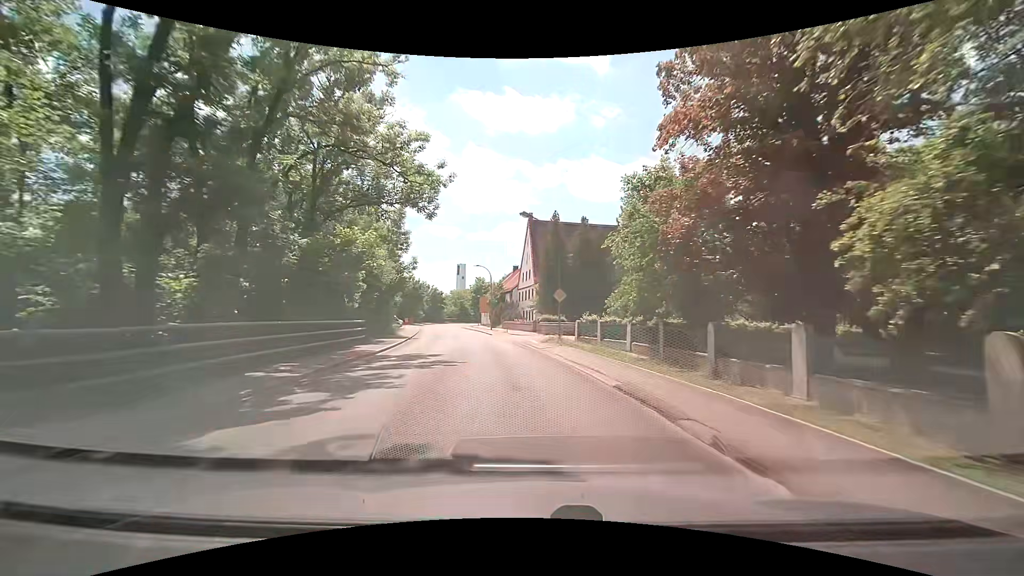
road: secondary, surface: asphalt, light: Day
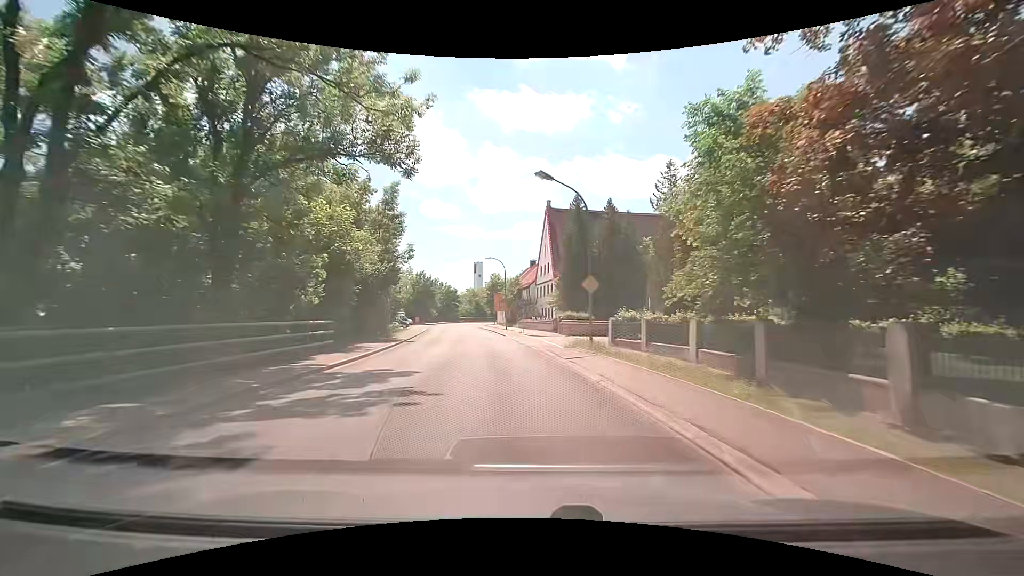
(0.0, +7.2) m; -1°
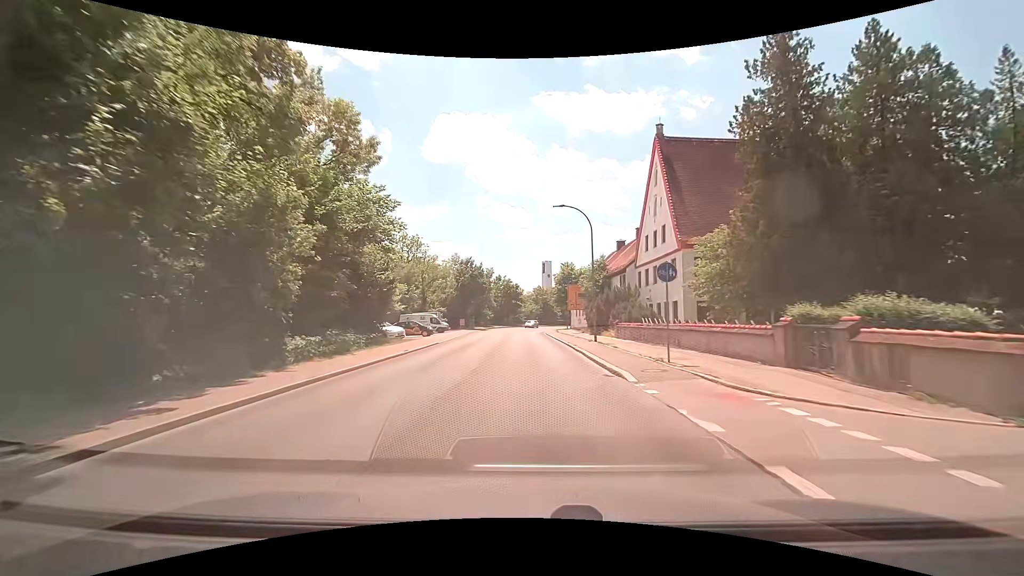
(-2.6, +28.2) m; -8°
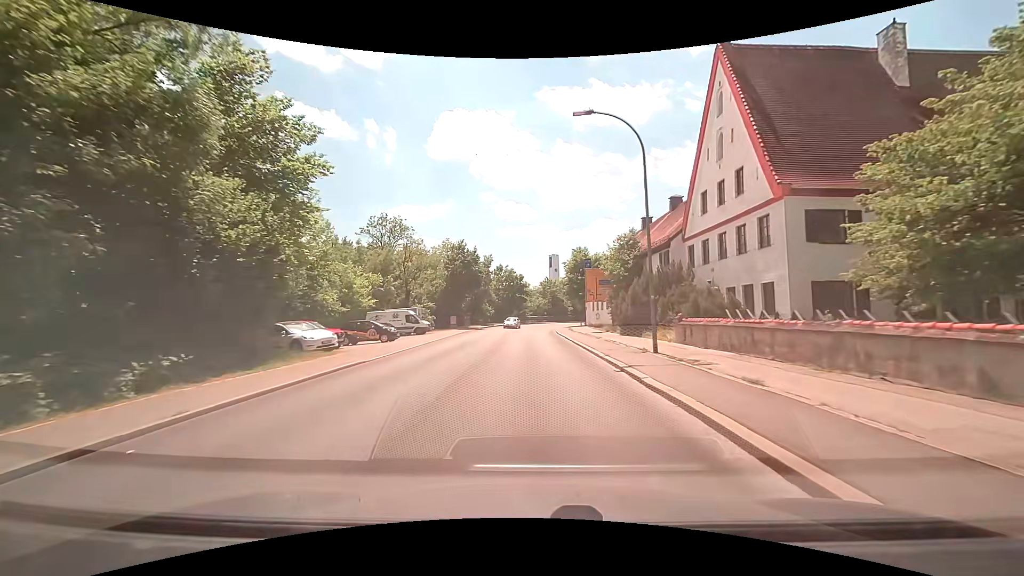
(-0.1, +13.9) m; -1°
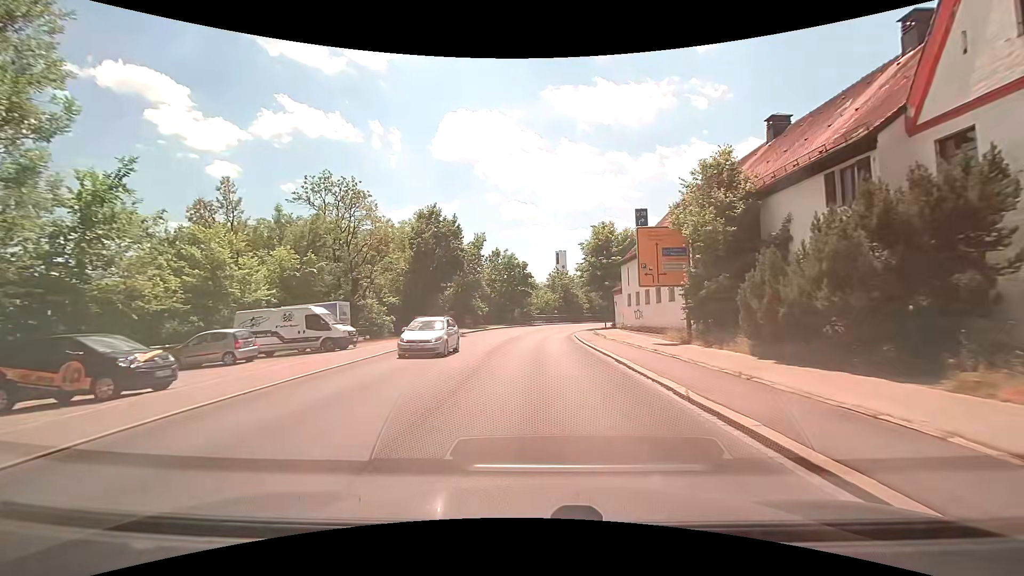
(-0.3, +20.5) m; -1°
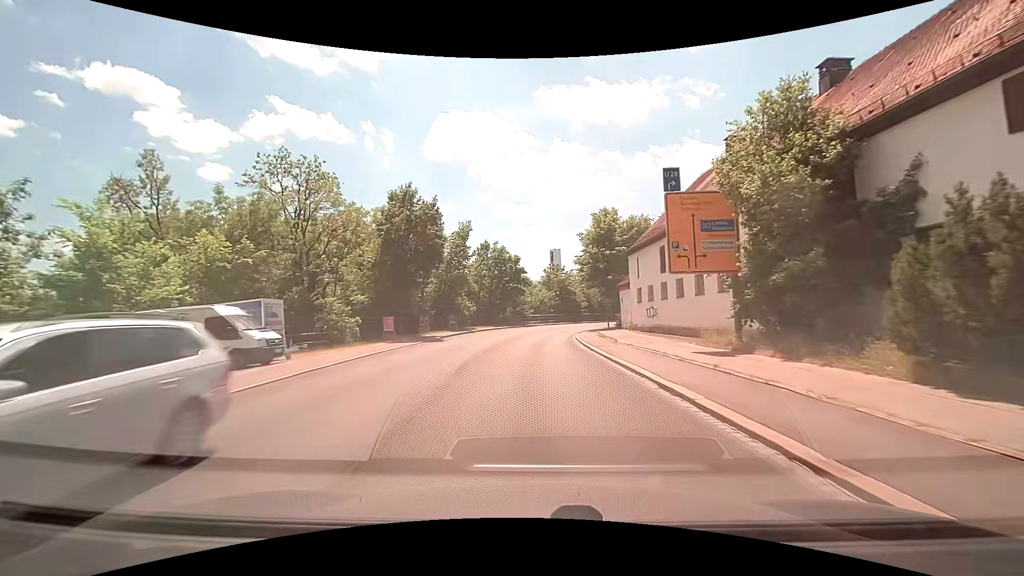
(0.0, +6.8) m; -1°
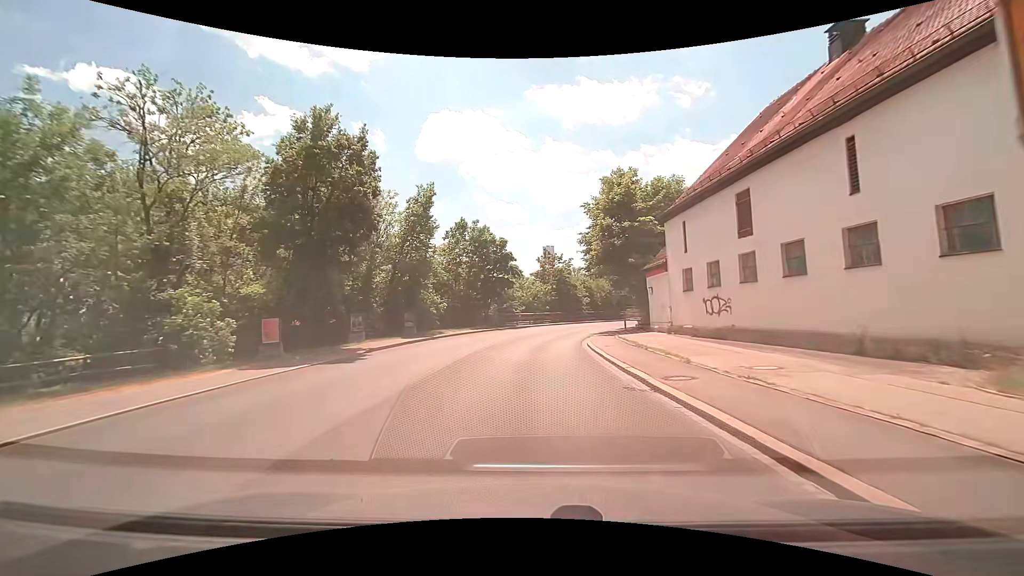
(+0.3, +13.6) m; +2°
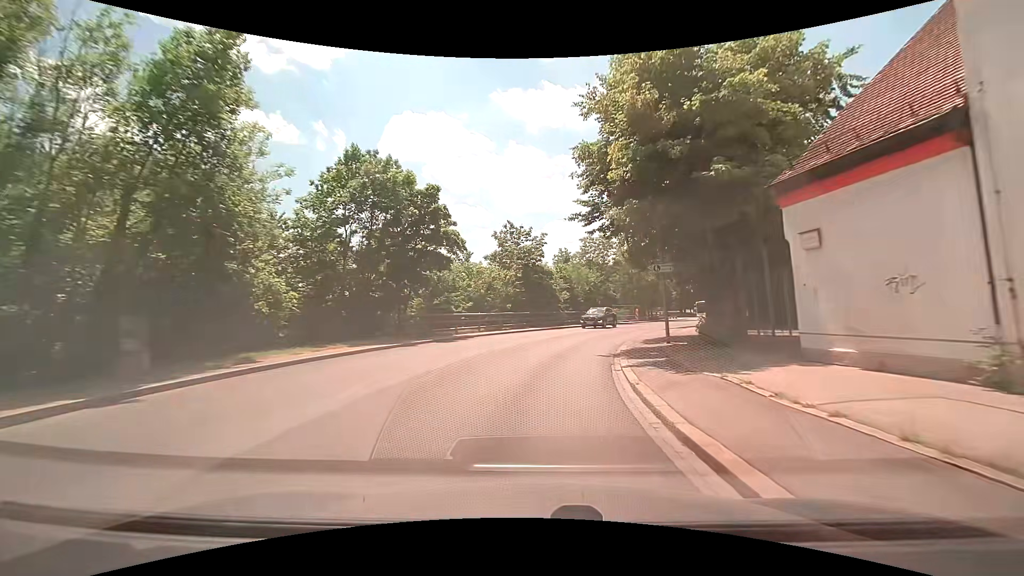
(+0.4, +20.4) m; +4°
(0, +10) (+2, +20) (+4, +30) (+8, +39) (+13, +48) (+17, +57) (+22, +66) (+26, +74) (+31, +83) (+35, +92) m
